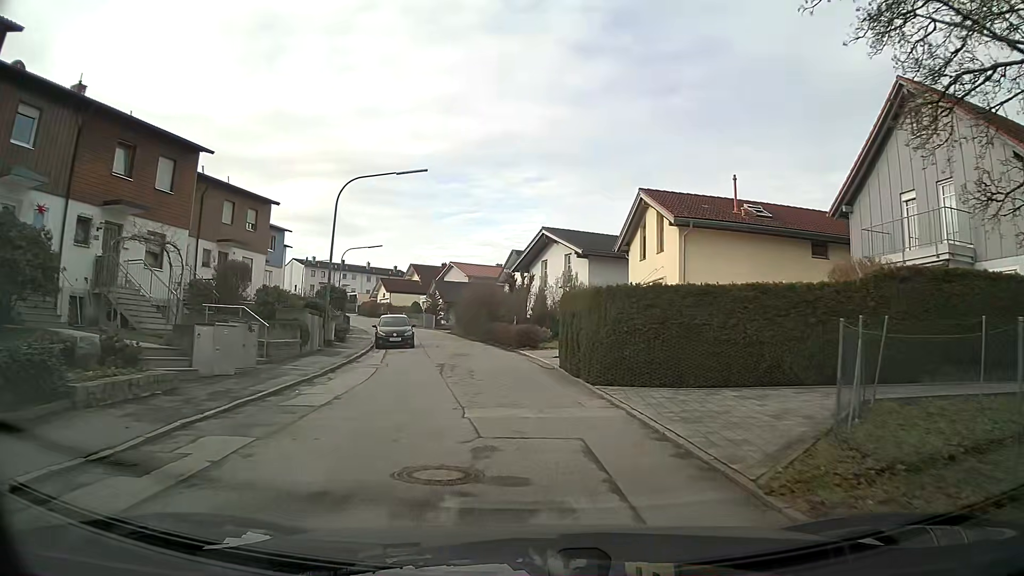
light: Day
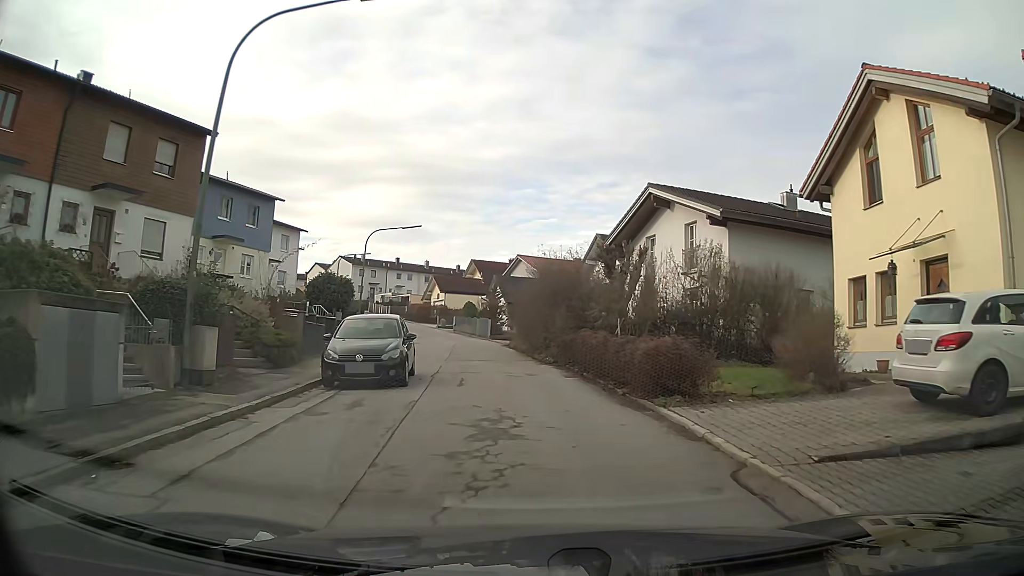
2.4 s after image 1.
(-1.0, +16.6) m; -6°
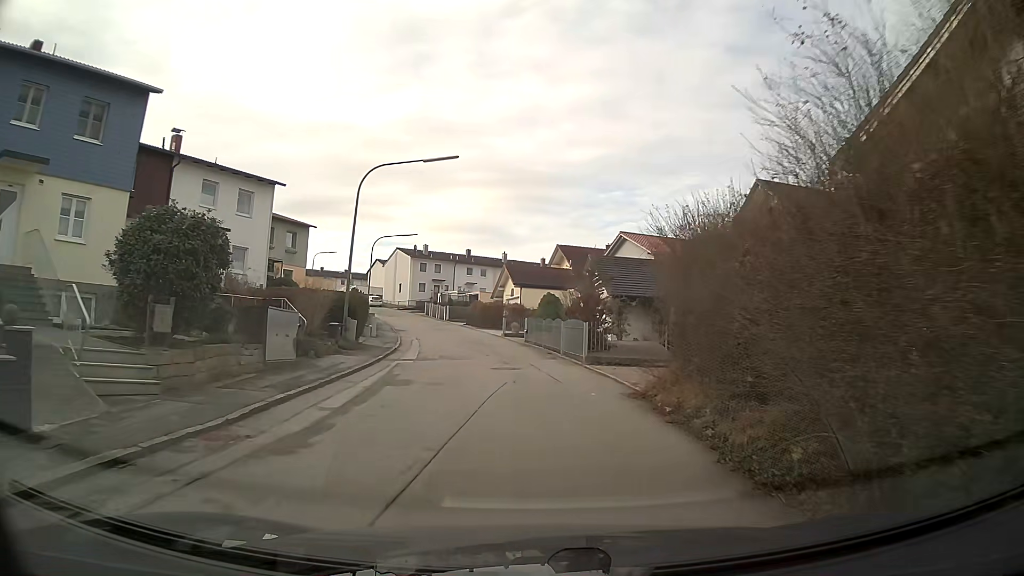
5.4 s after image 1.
(-1.4, +21.3) m; -7°
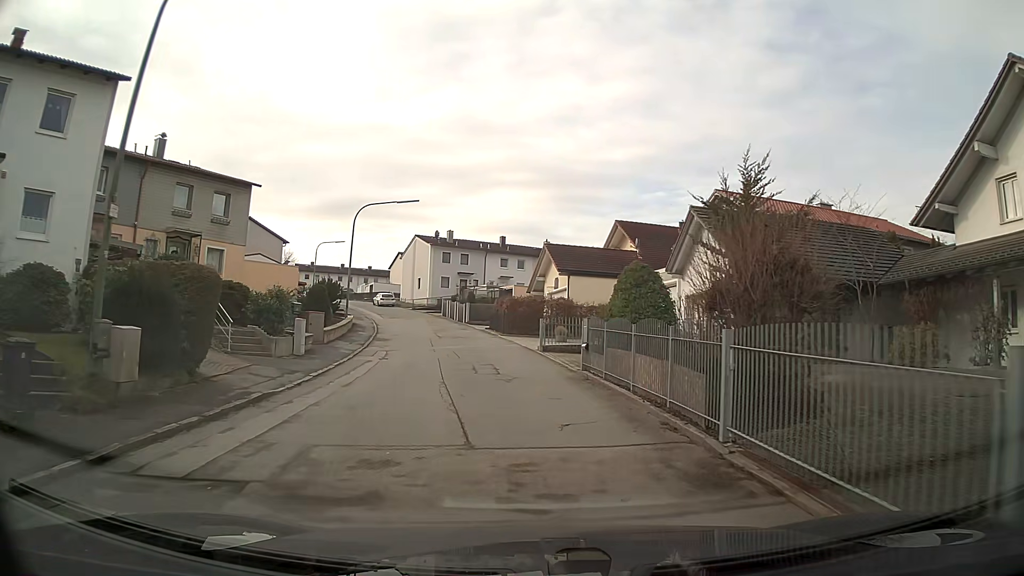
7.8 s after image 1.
(-0.5, +17.4) m; -5°
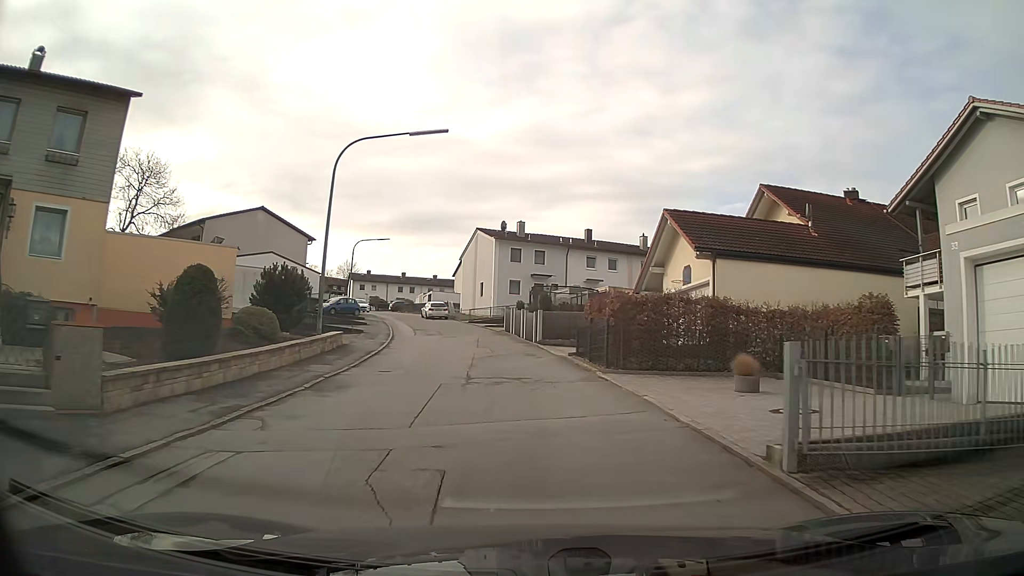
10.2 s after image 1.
(-1.0, +17.4) m; -7°
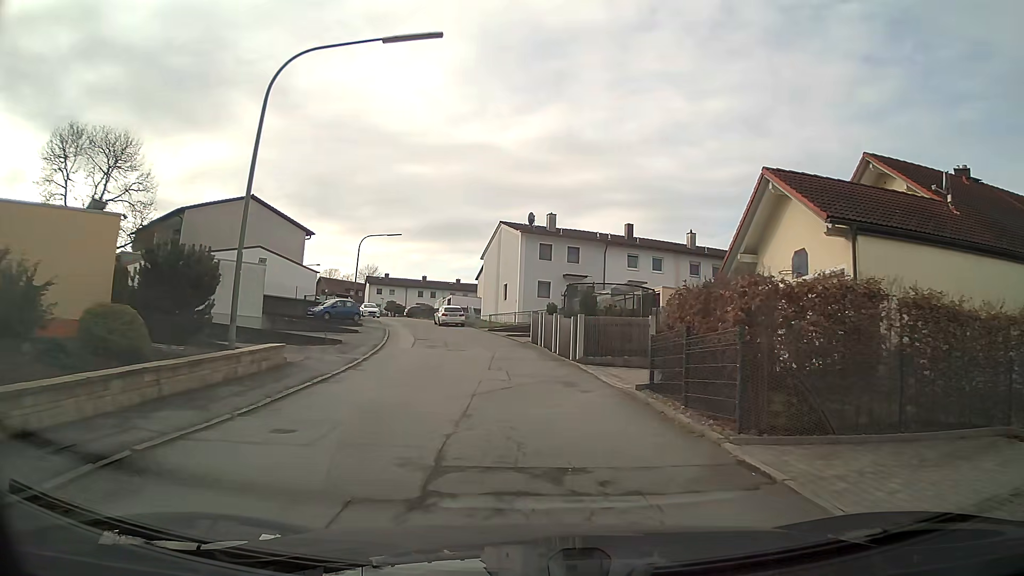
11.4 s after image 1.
(-0.2, +8.6) m; -2°
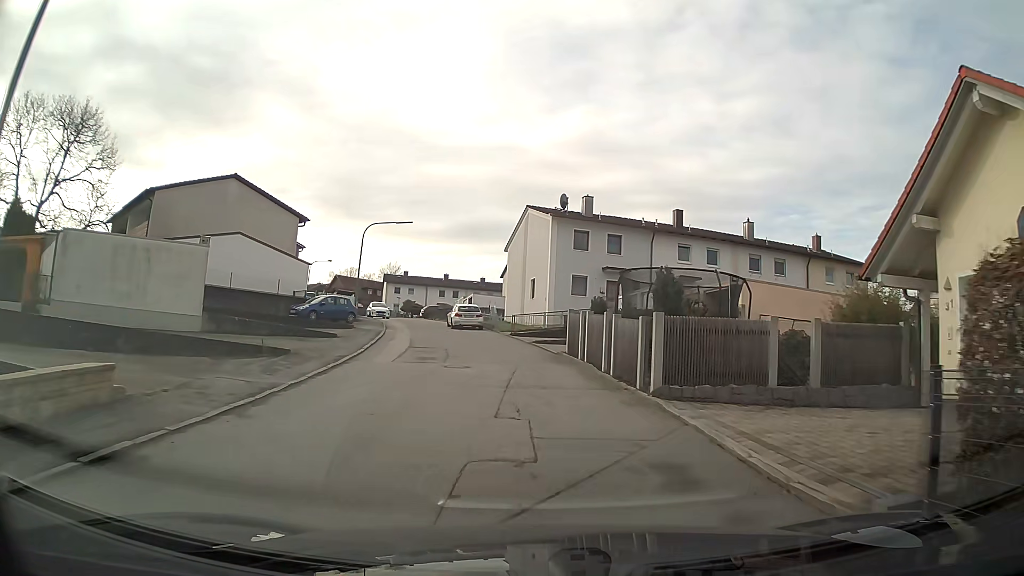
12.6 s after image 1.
(-0.2, +8.4) m; -2°
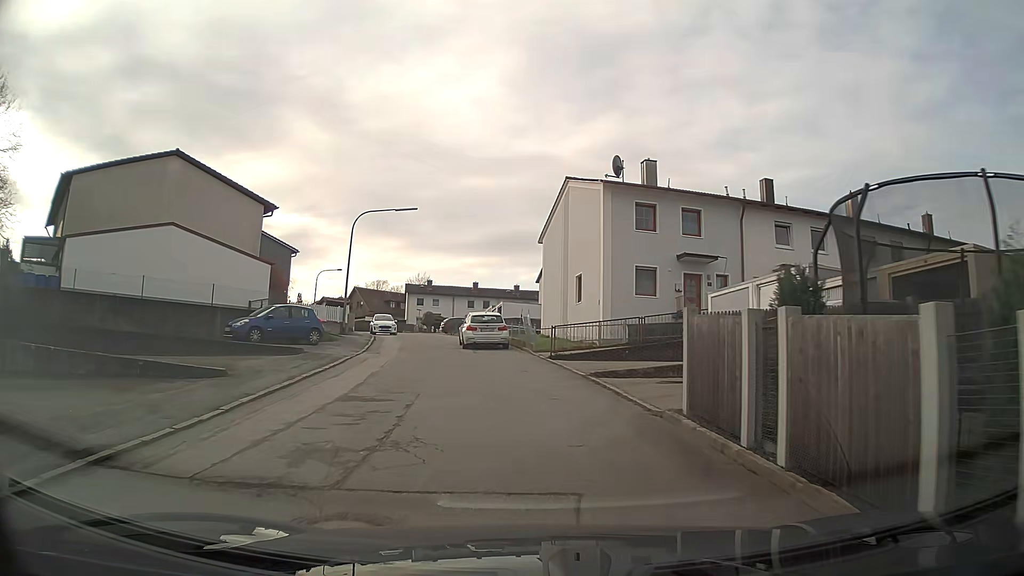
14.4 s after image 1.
(-0.4, +12.3) m; -4°
